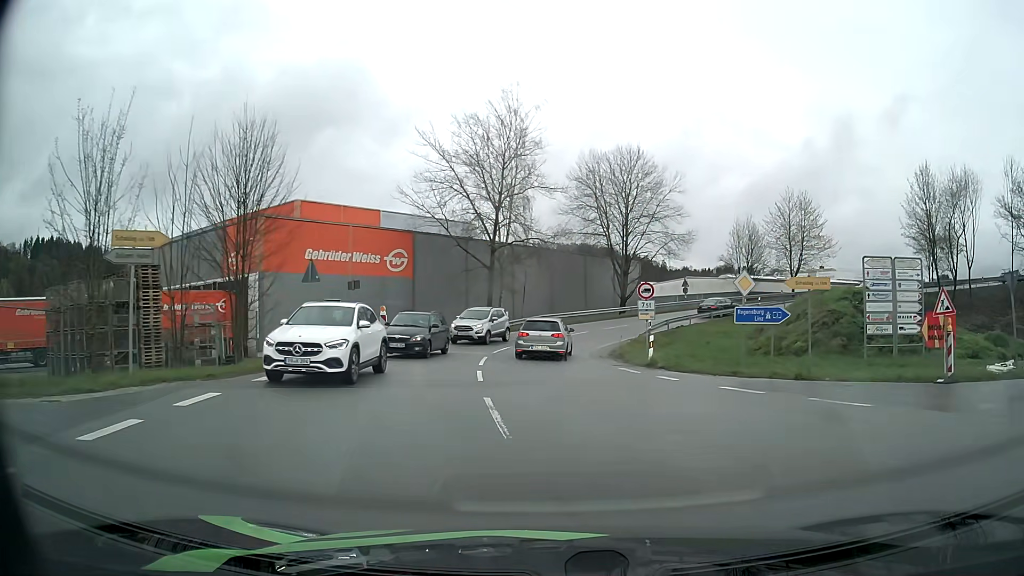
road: unclassified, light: Day
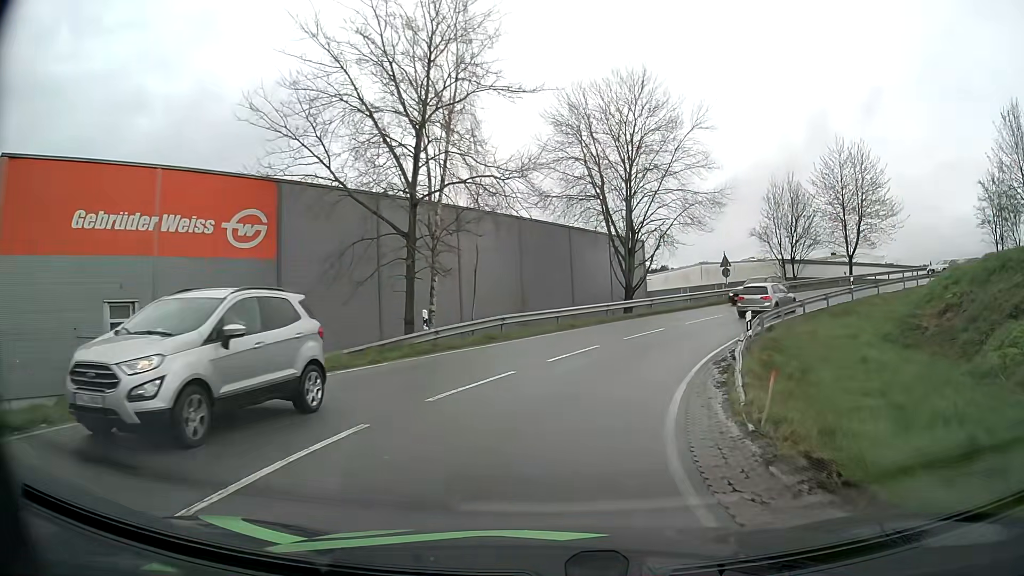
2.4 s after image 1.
(+0.2, +21.6) m; +2°
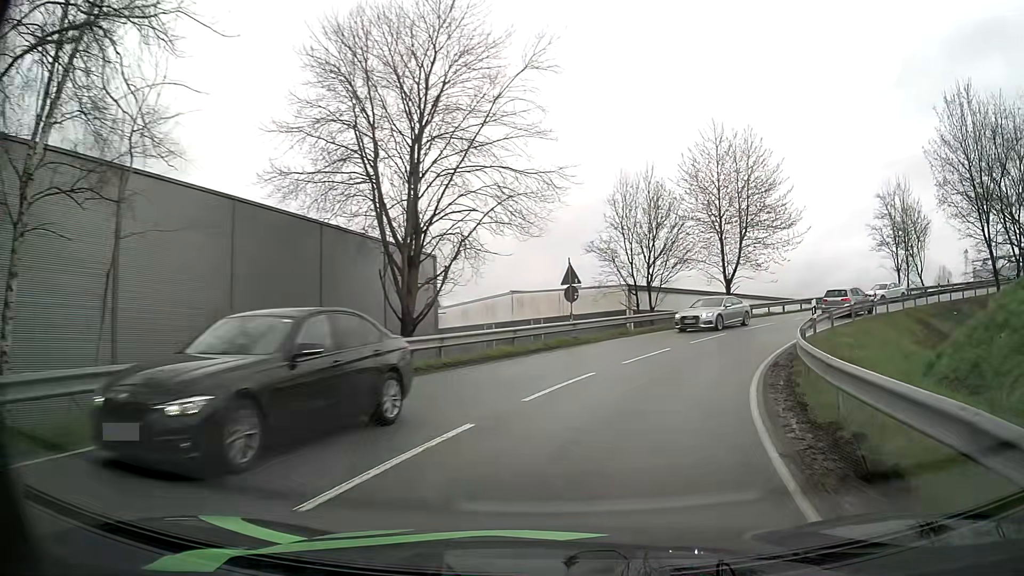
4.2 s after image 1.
(+2.0, +16.6) m; +17°
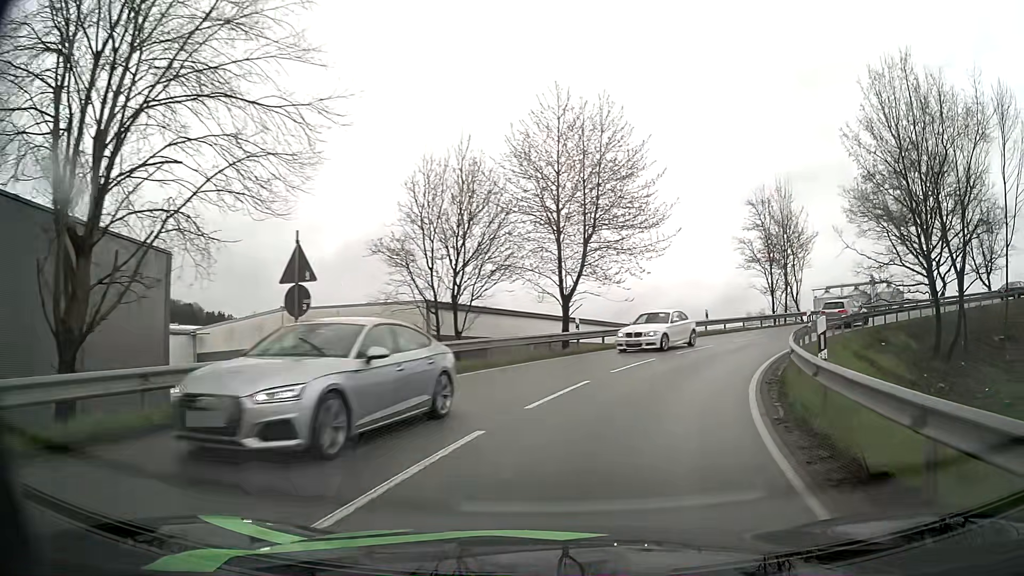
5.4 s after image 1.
(+1.6, +11.7) m; +16°
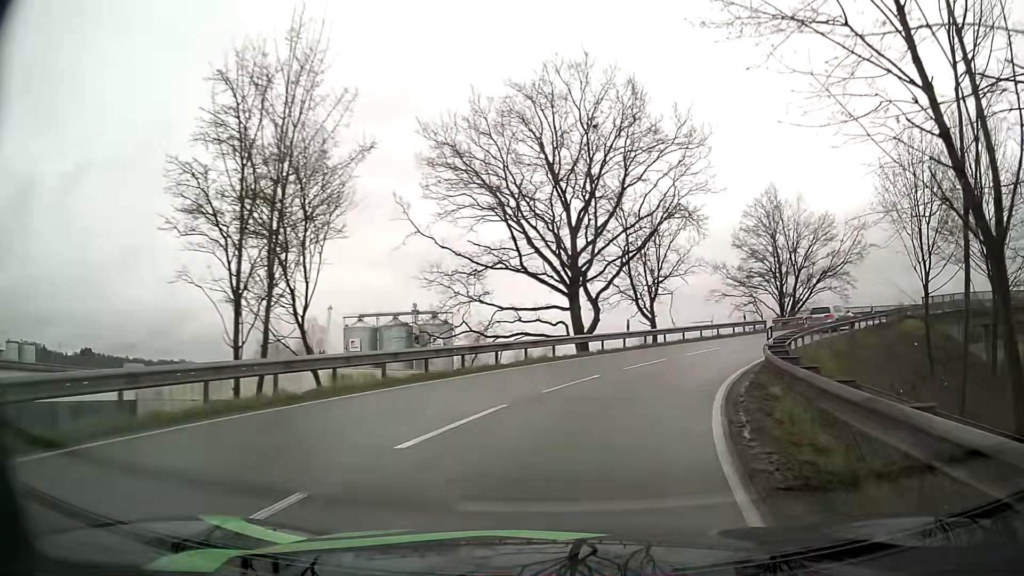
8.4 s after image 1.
(+11.2, +29.3) m; +40°
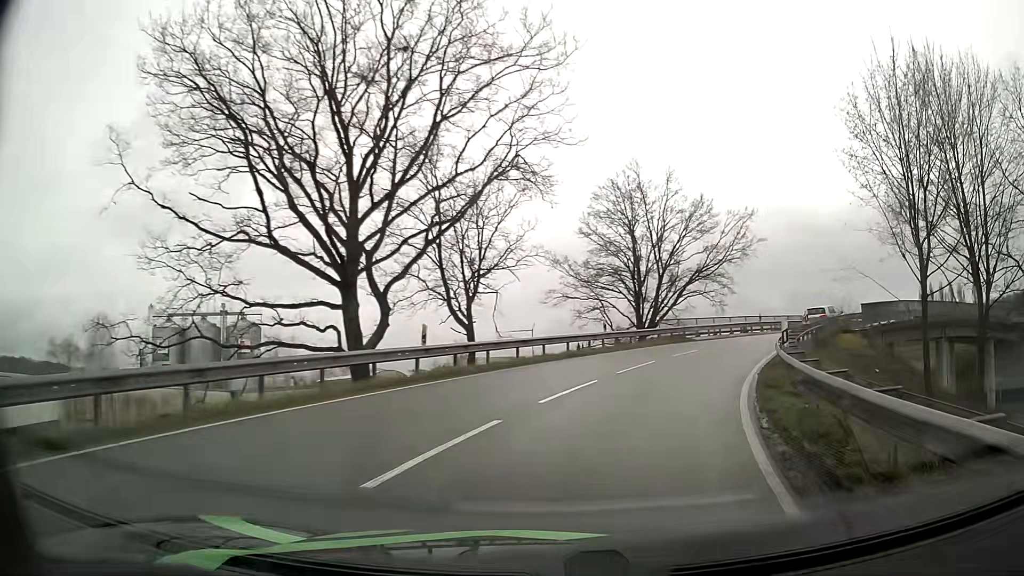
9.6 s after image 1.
(+1.7, +13.1) m; +15°
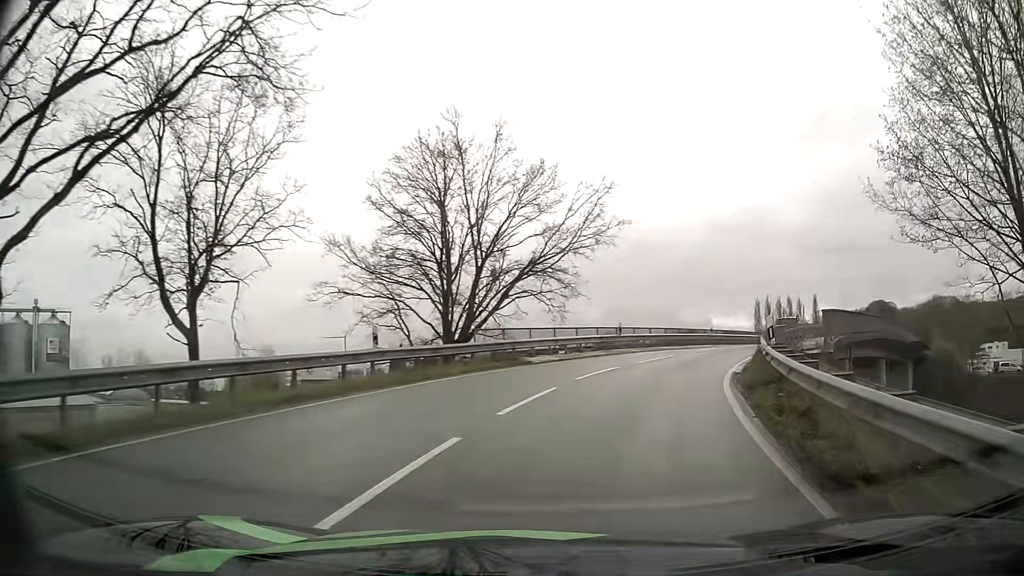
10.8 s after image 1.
(+1.8, +12.9) m; +16°
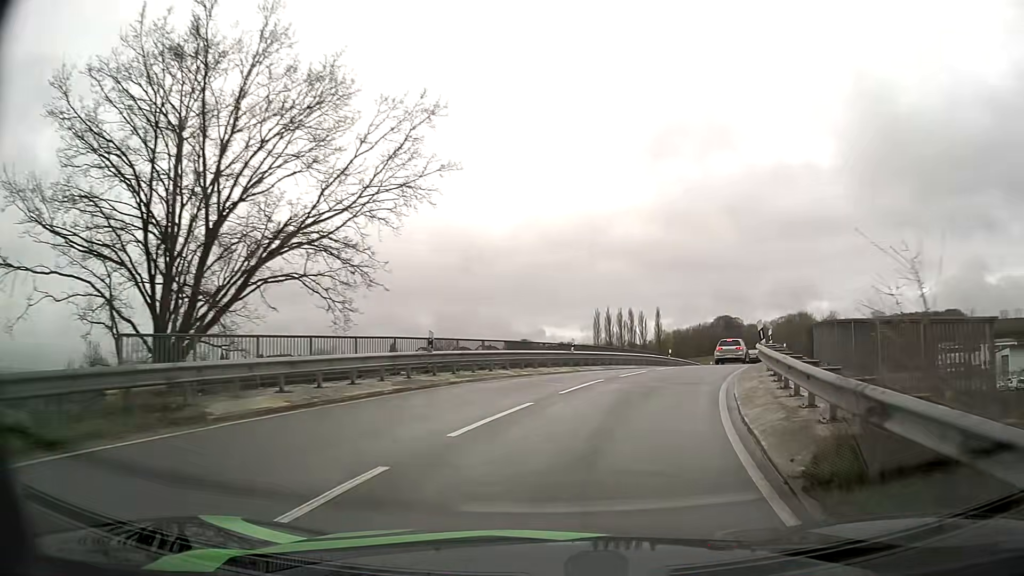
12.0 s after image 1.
(+1.7, +13.1) m; +14°
(+1, +10) (+3, +20) (+7, +29) (+10, +38) (+14, +48) (+18, +57) (+22, +66) (+26, +75) (+30, +84) (+34, +94) m
